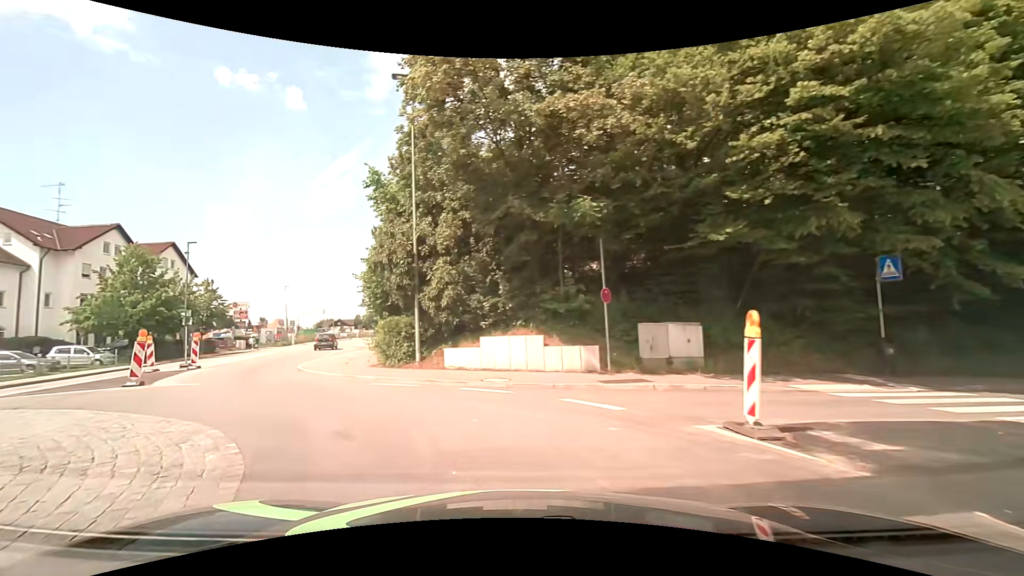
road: tertiary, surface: asphalt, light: Day
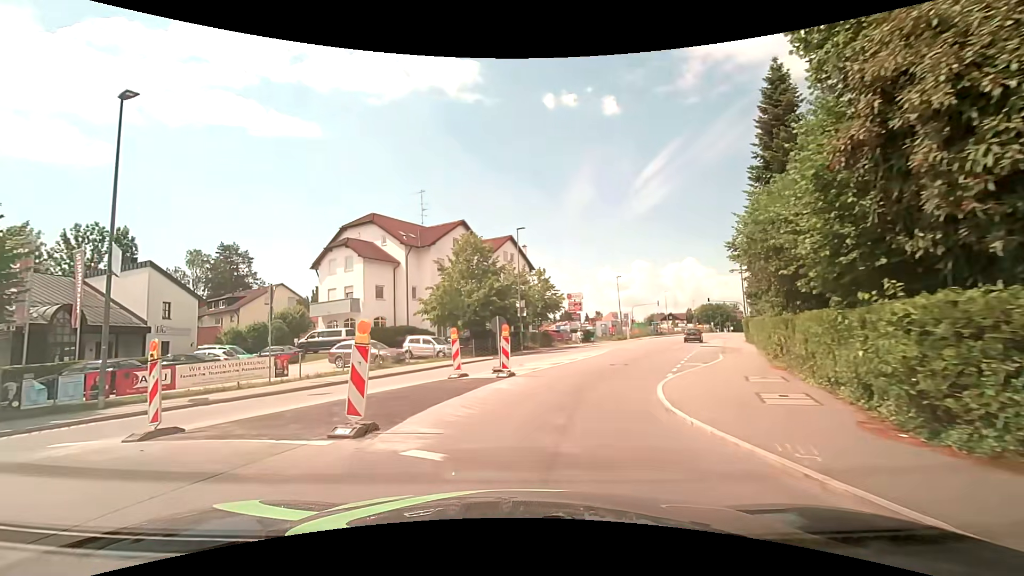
(-4.0, +10.6) m; -37°
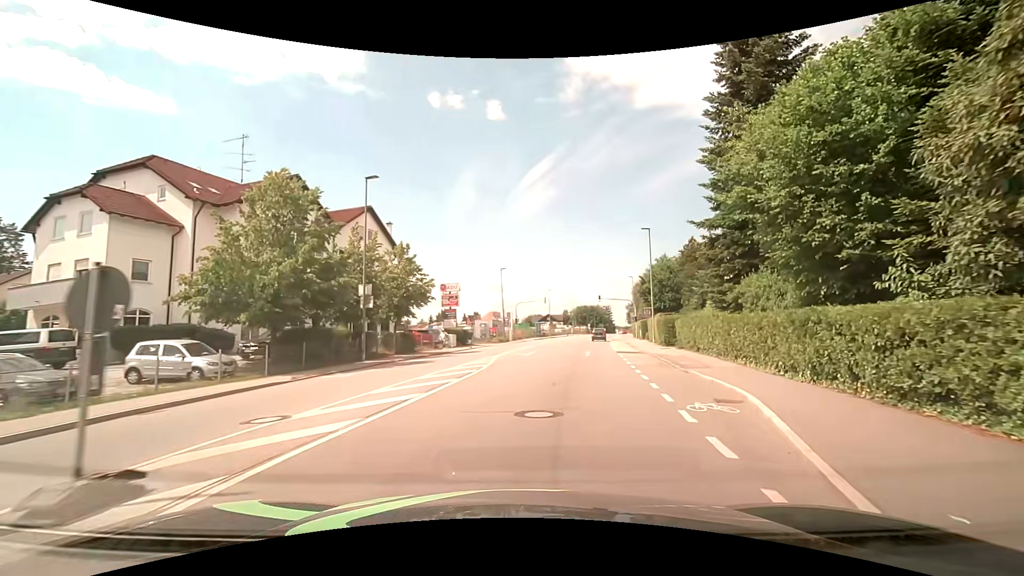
(+1.6, +13.2) m; +14°
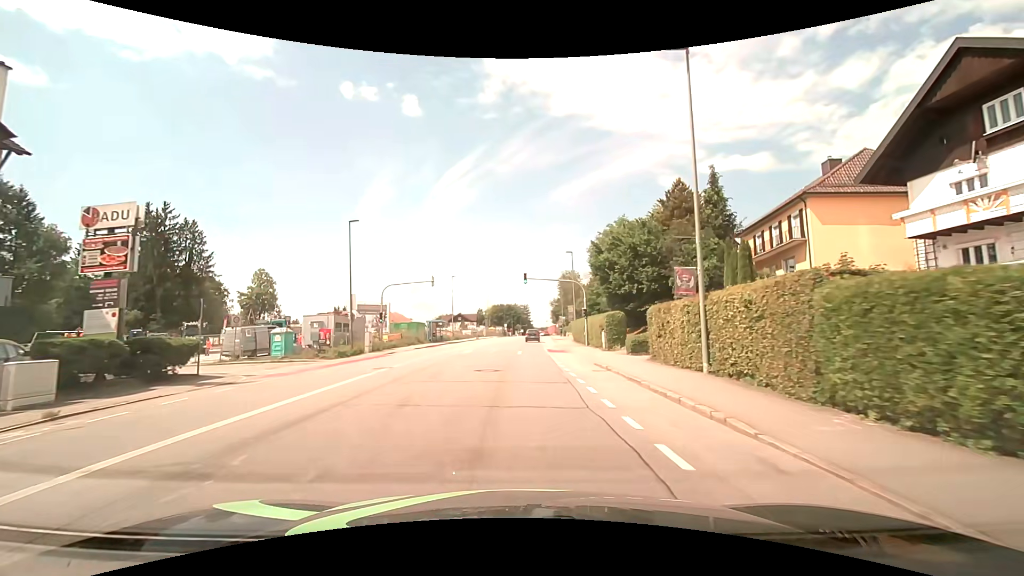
(+4.0, +31.1) m; +10°
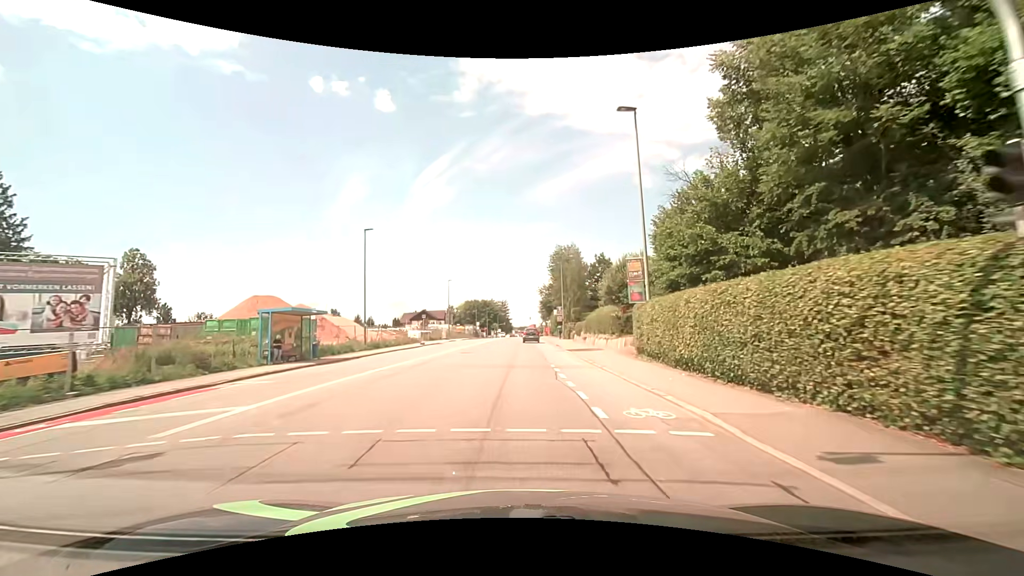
(+0.3, +37.3) m; +2°
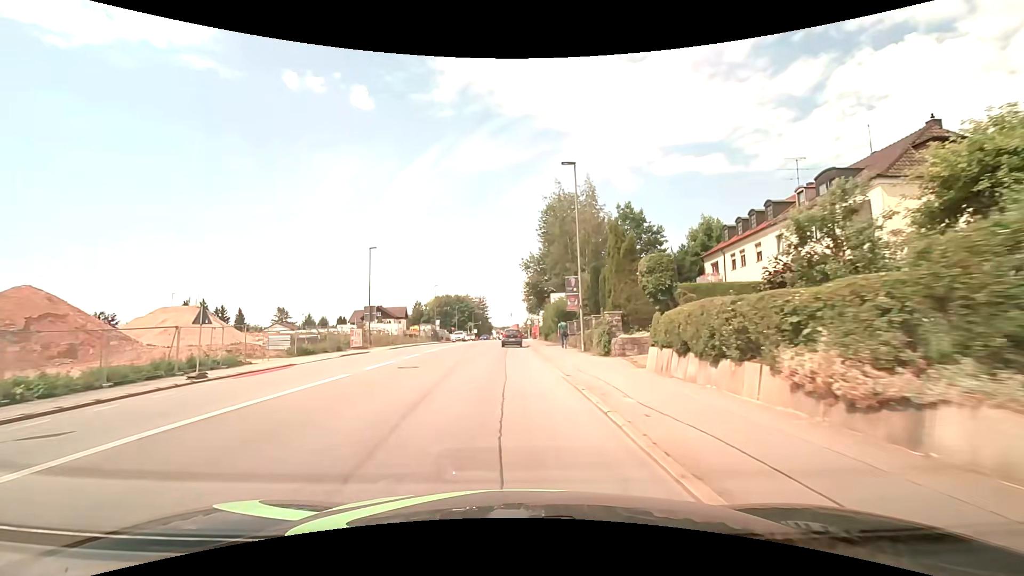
(+1.4, +35.4) m; +2°
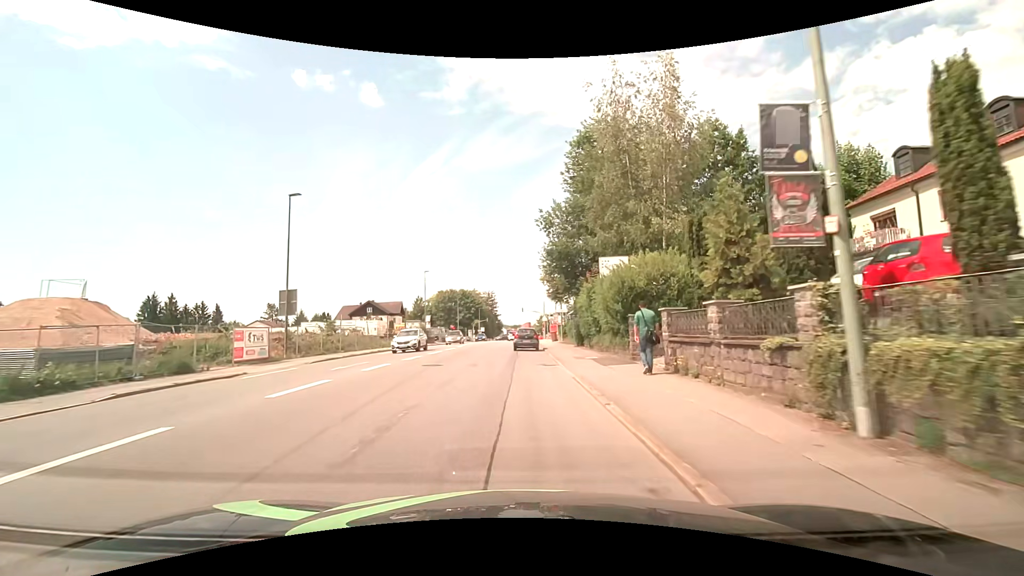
(-0.2, +20.3) m; -1°
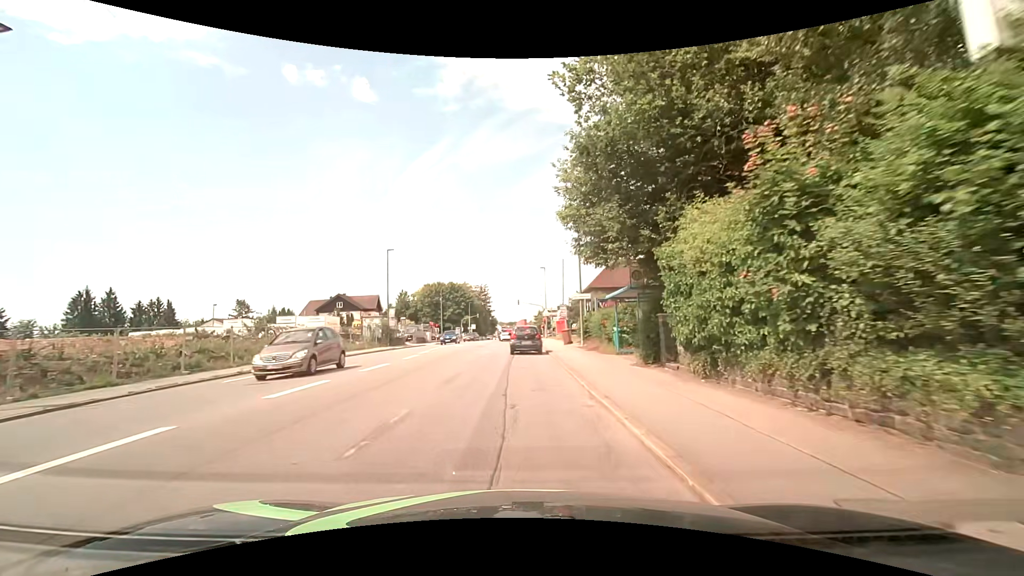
(0.0, +17.7) m; +1°
(0, +10) (0, +20) (0, +30) (0, +40) (0, +50) (0, +60) (0, +70) (0, +80) (0, +90) (+4, +98) m
